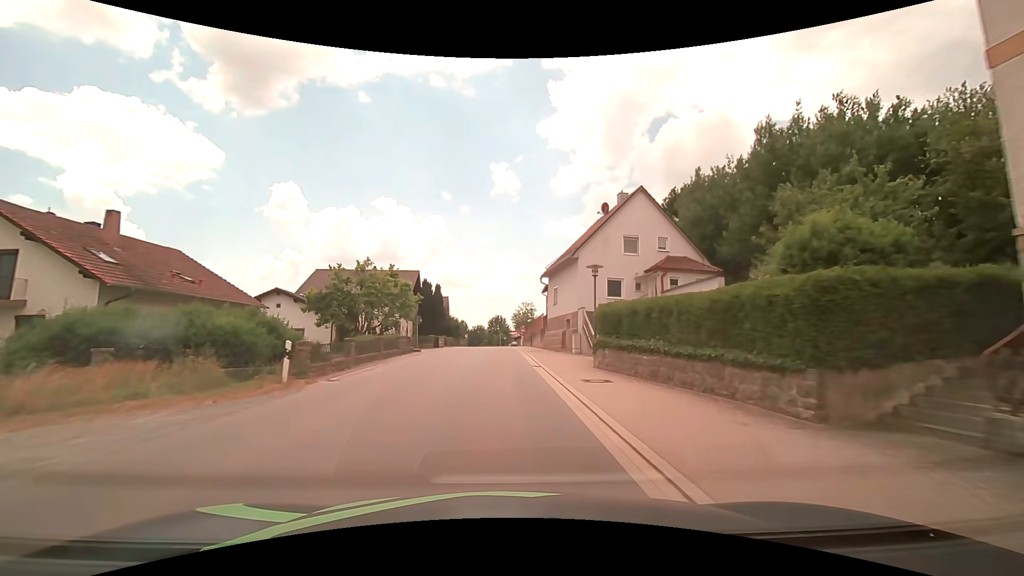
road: tertiary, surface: asphalt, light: Day
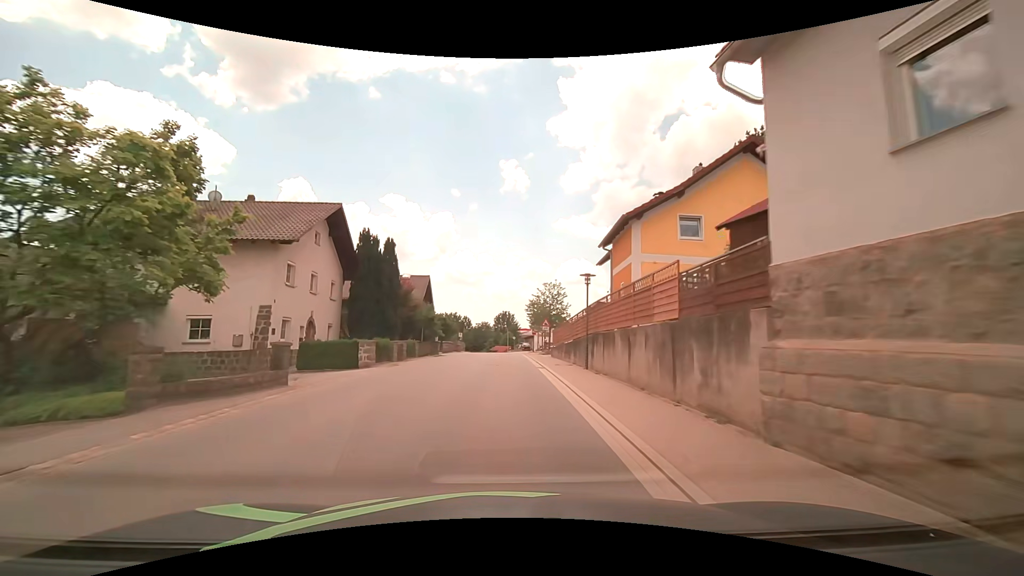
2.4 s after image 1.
(-0.2, +30.6) m; 0°
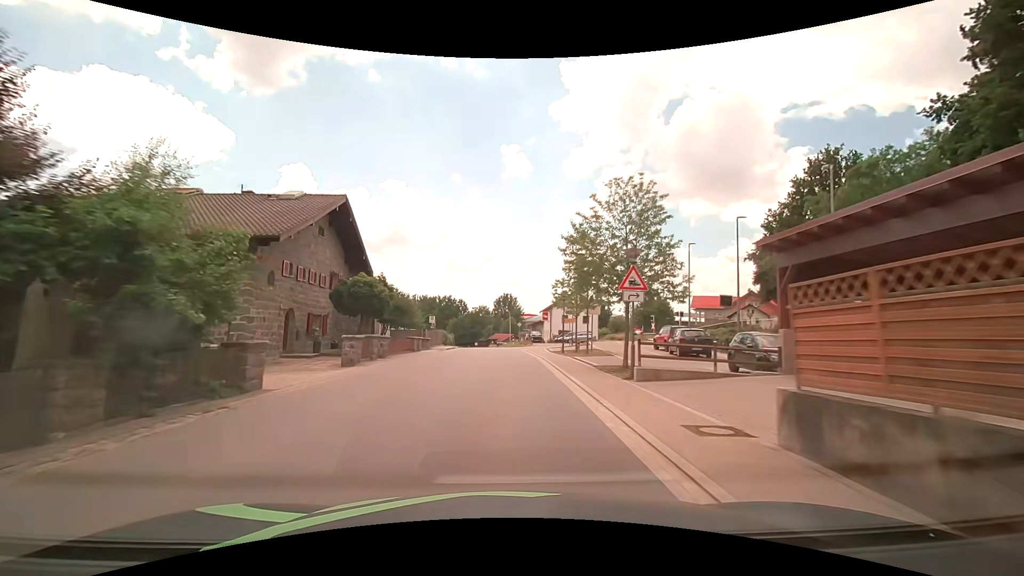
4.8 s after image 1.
(-0.2, +30.9) m; 0°
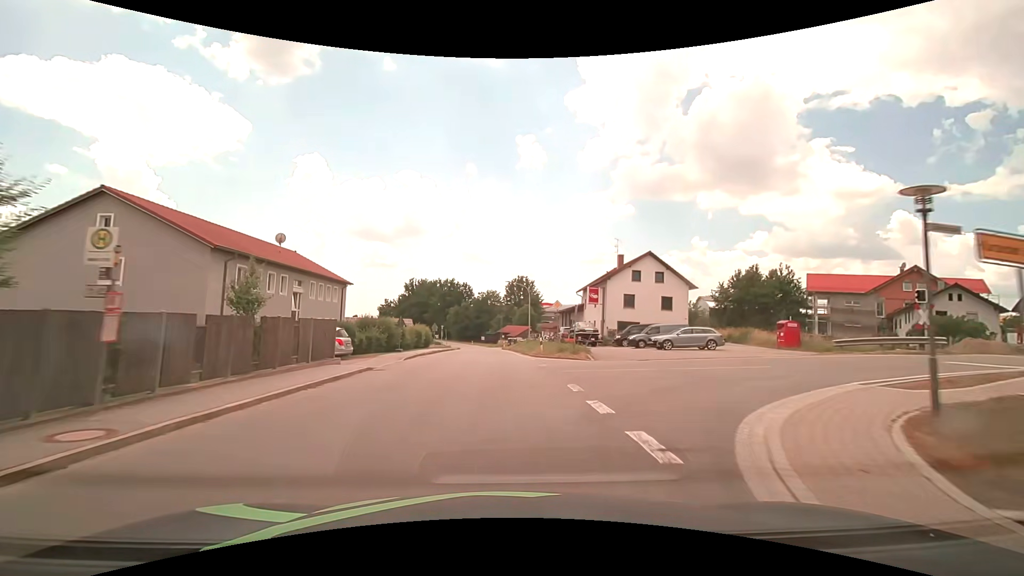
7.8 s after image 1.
(-0.4, +39.0) m; -2°
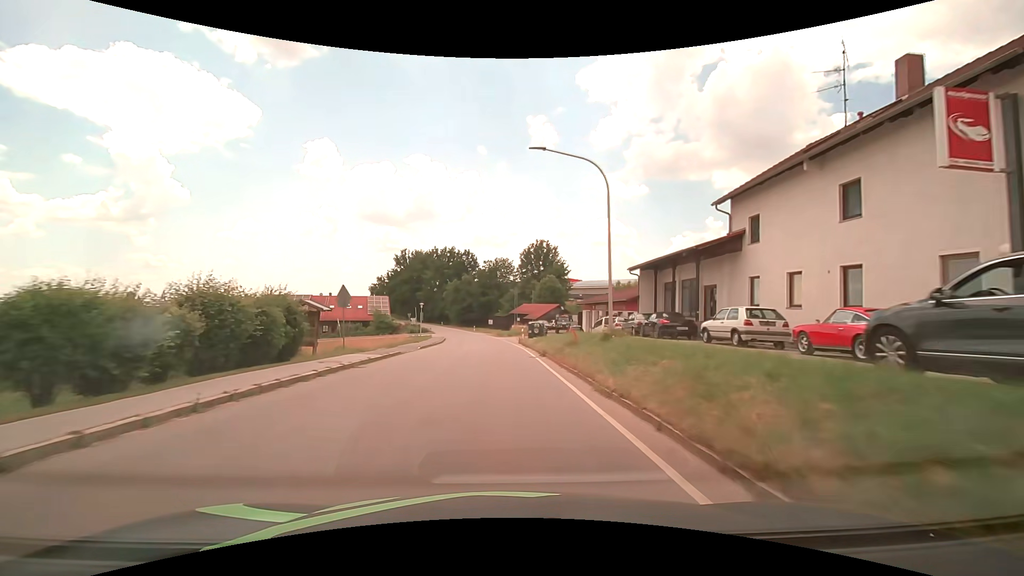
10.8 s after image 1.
(-0.2, +39.1) m; -1°
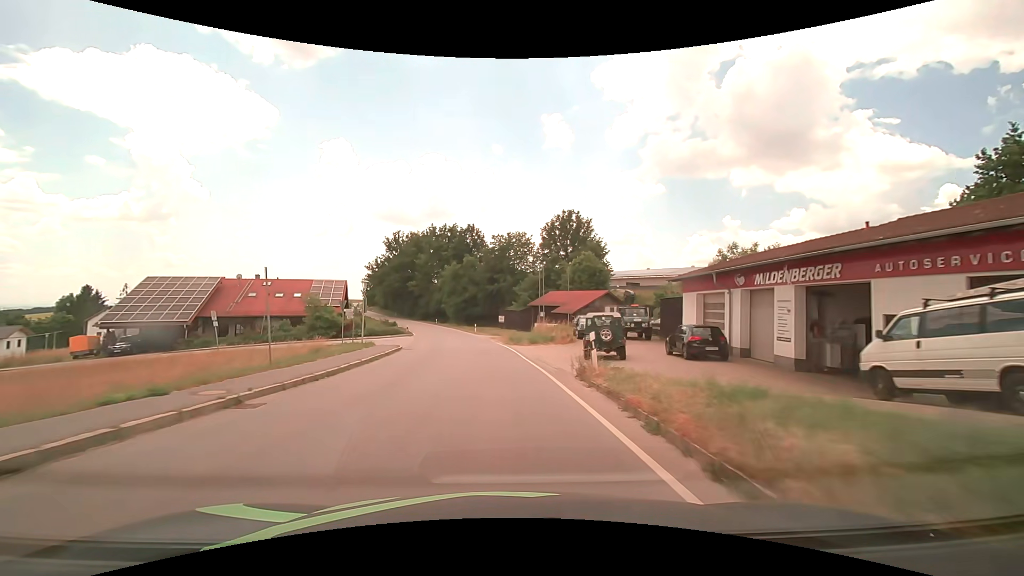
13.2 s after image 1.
(-0.4, +31.1) m; -2°
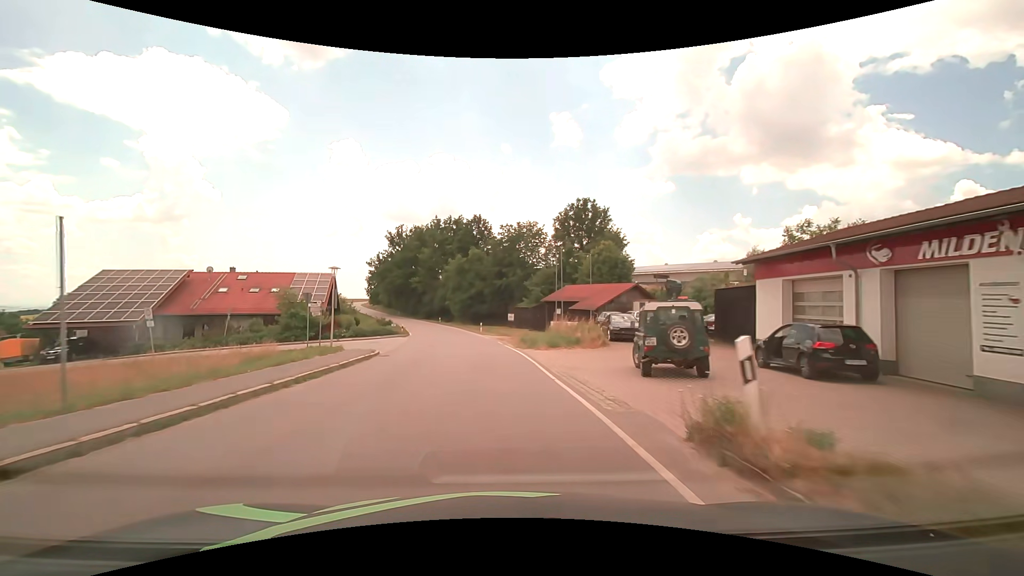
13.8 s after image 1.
(-0.1, +7.7) m; -1°
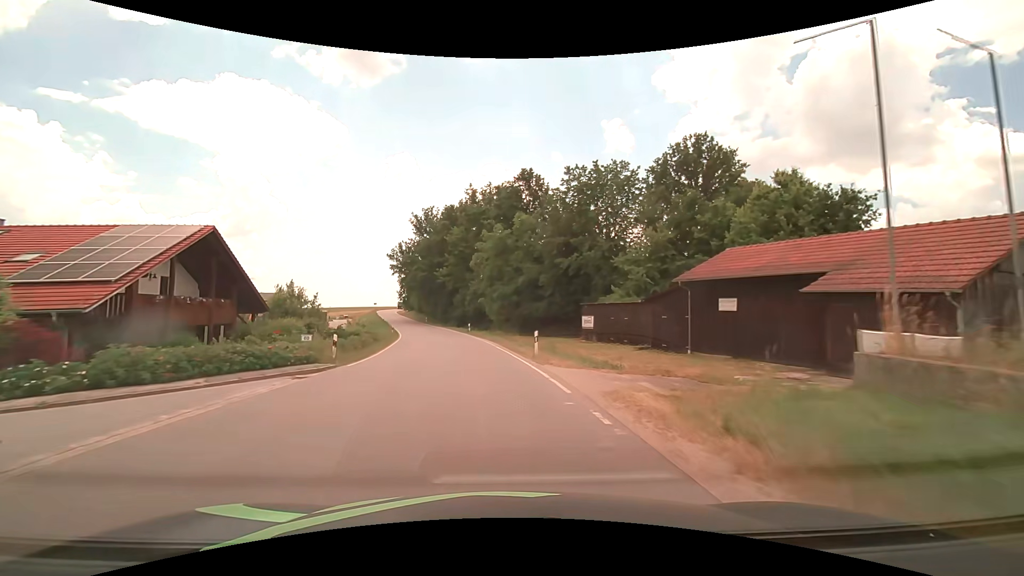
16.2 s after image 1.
(-1.5, +30.6) m; -6°
(0, +10) (-1, +20) (-2, +30) (-4, +40) (-6, +50) (-8, +59) (-11, +69) (-13, +79) (-16, +88) (-19, +98) m
